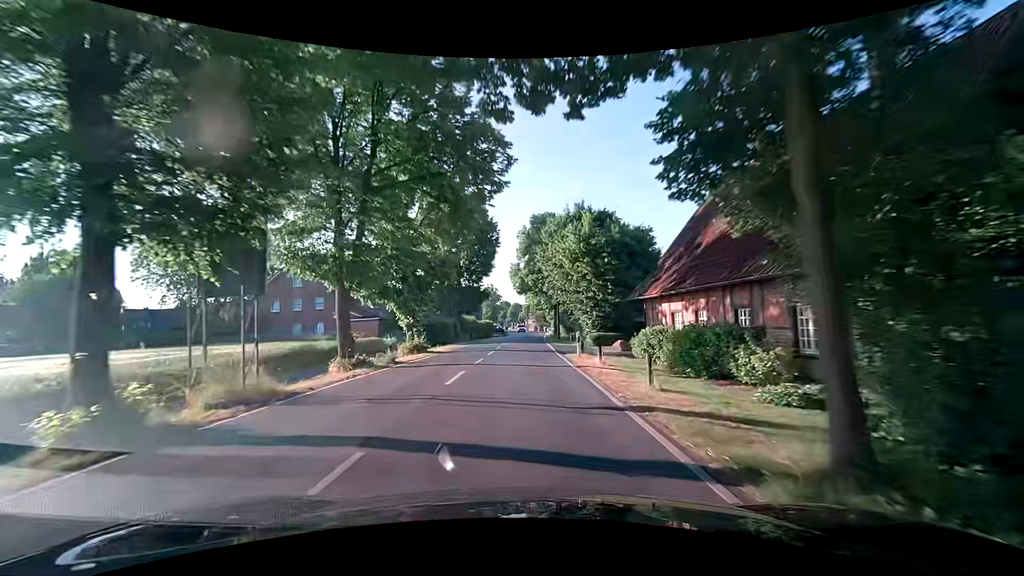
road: secondary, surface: asphalt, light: Day
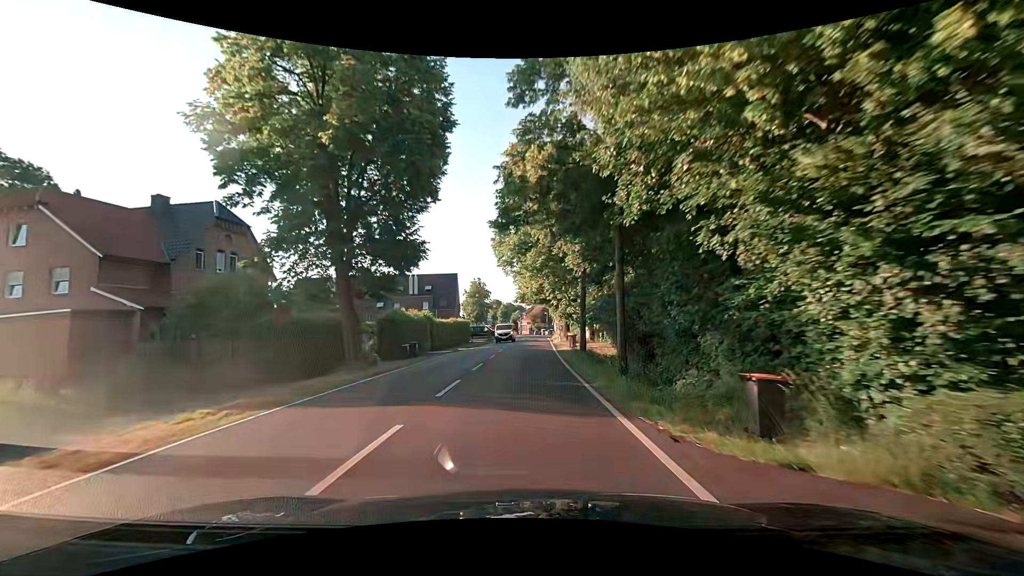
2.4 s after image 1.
(+0.1, +31.3) m; +1°
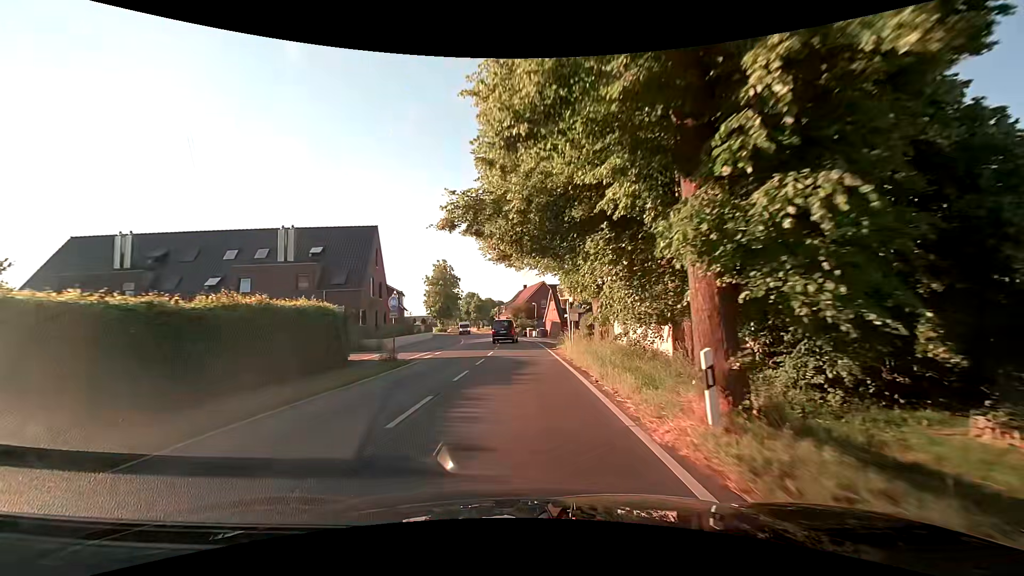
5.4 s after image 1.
(+0.3, +39.1) m; +1°
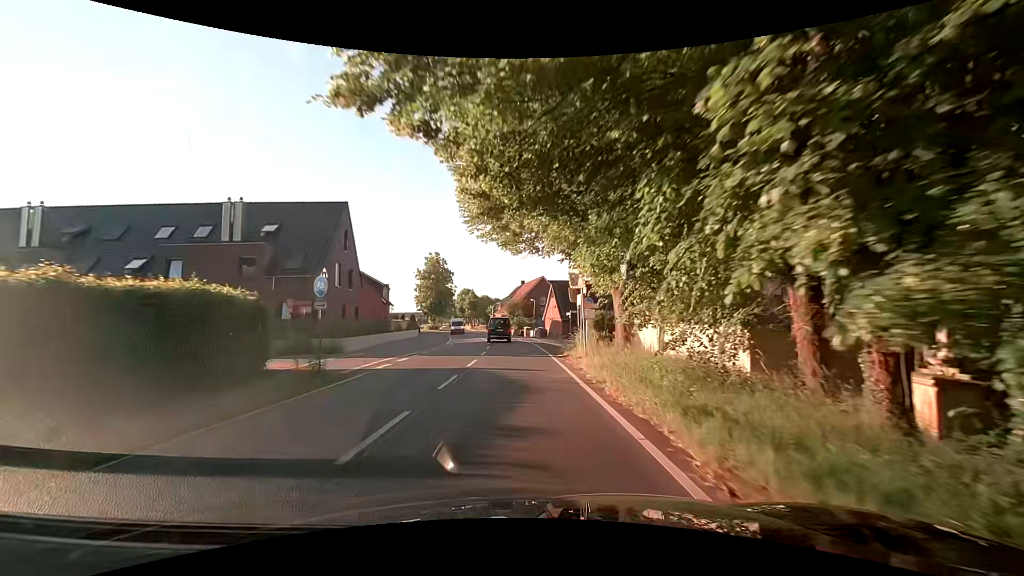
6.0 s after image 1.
(+0.1, +7.8) m; +1°
(0, +10) (0, +20) (0, +30) (-1, +40) (-2, +50) (-3, +60) (-5, +70) (-6, +80) (-8, +89) (-10, +99) m
